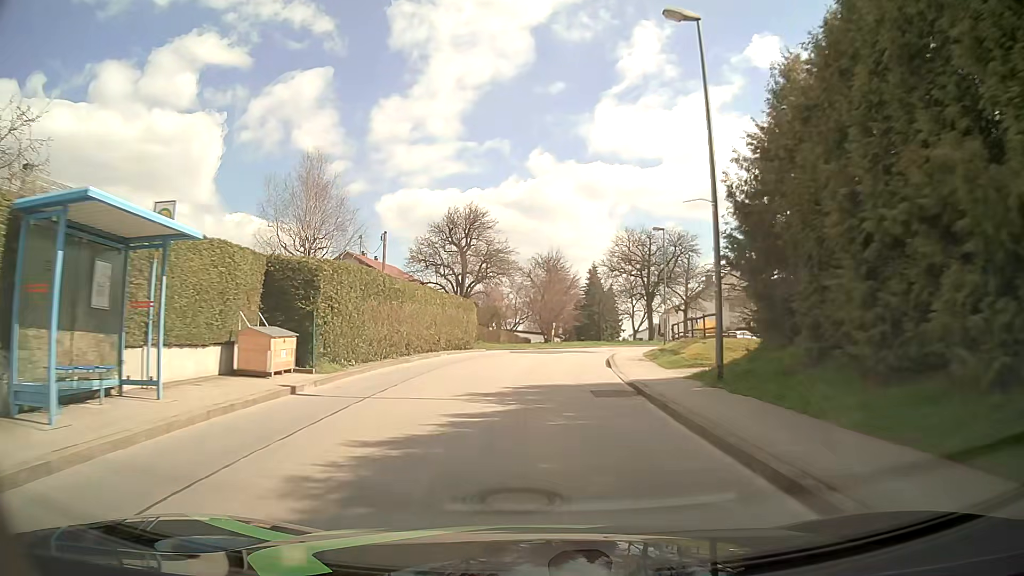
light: Day
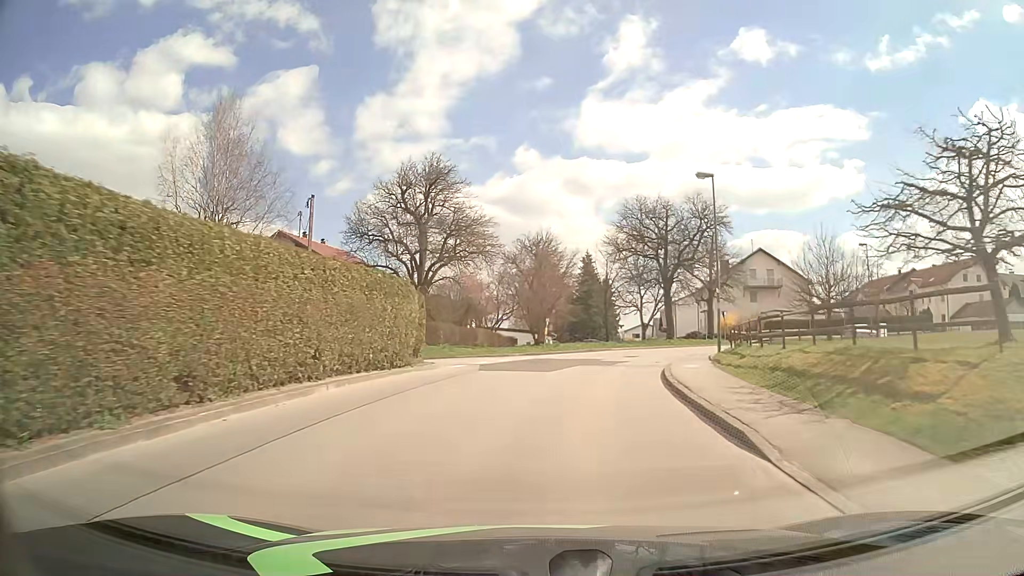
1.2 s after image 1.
(+0.2, +15.1) m; +1°
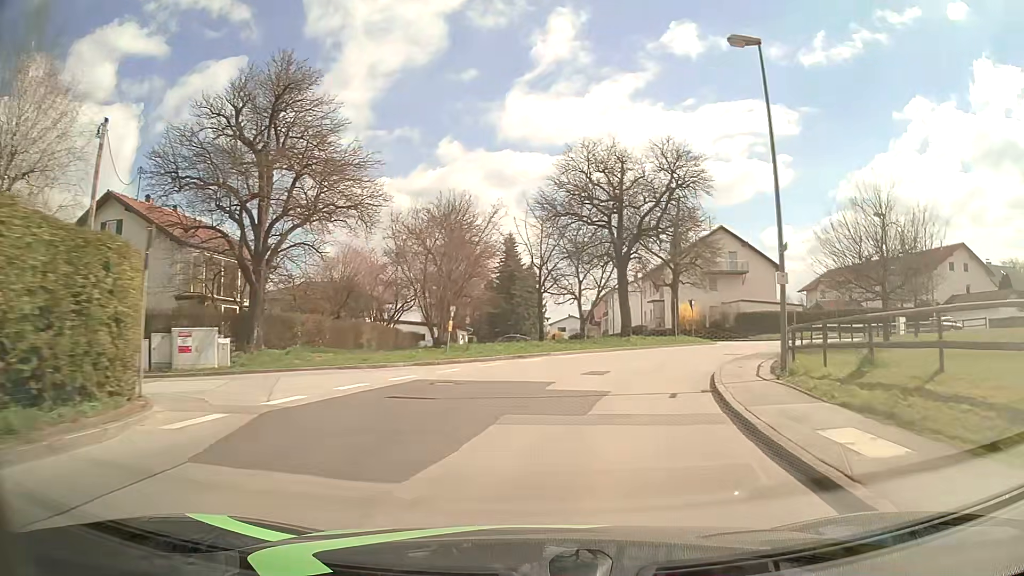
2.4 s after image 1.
(+0.7, +14.6) m; +6°
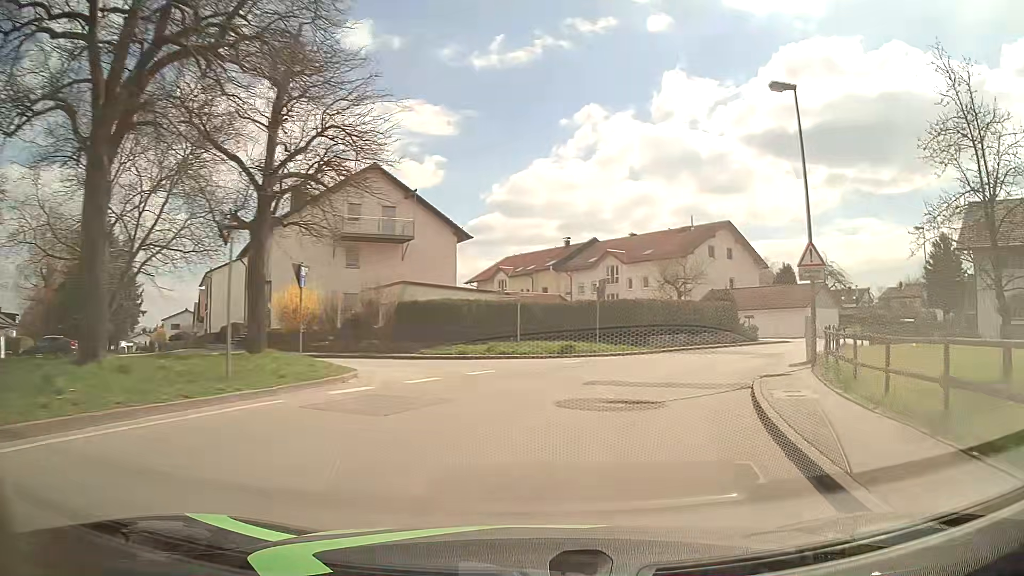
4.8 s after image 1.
(+6.3, +26.5) m; +30°
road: unclassified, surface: asphalt
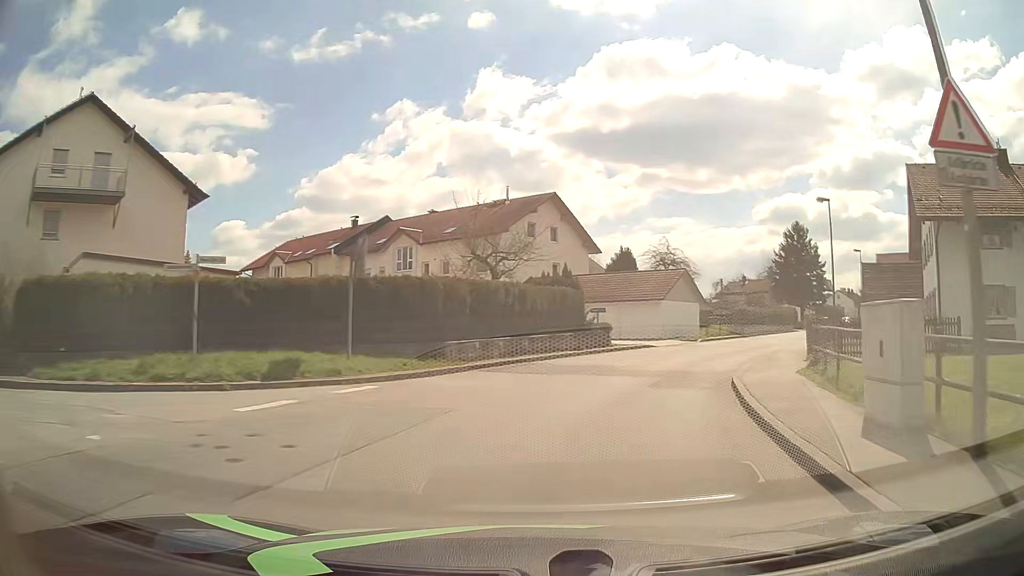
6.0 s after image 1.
(+2.0, +13.4) m; +17°
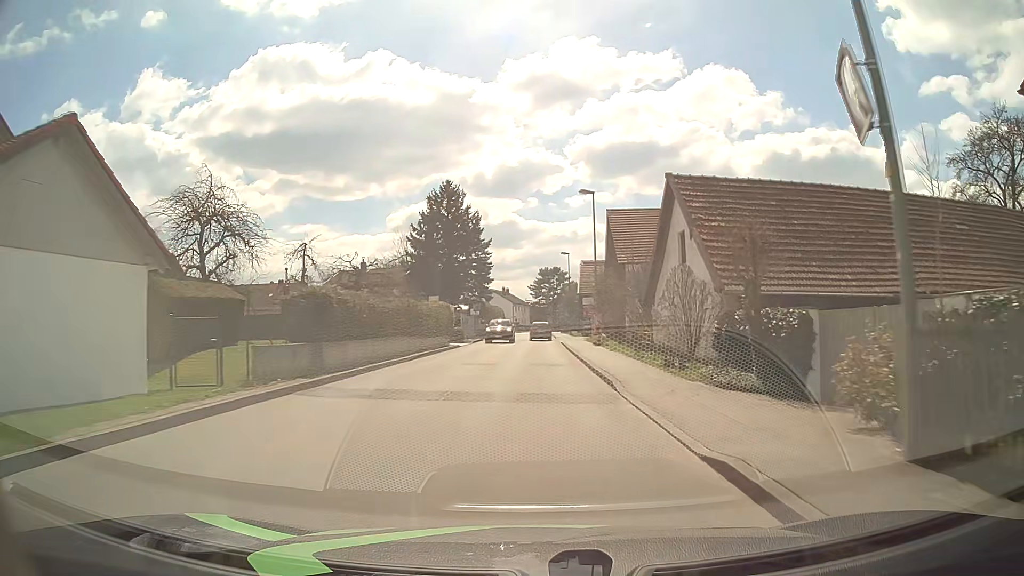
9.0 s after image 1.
(+11.3, +32.8) m; +32°
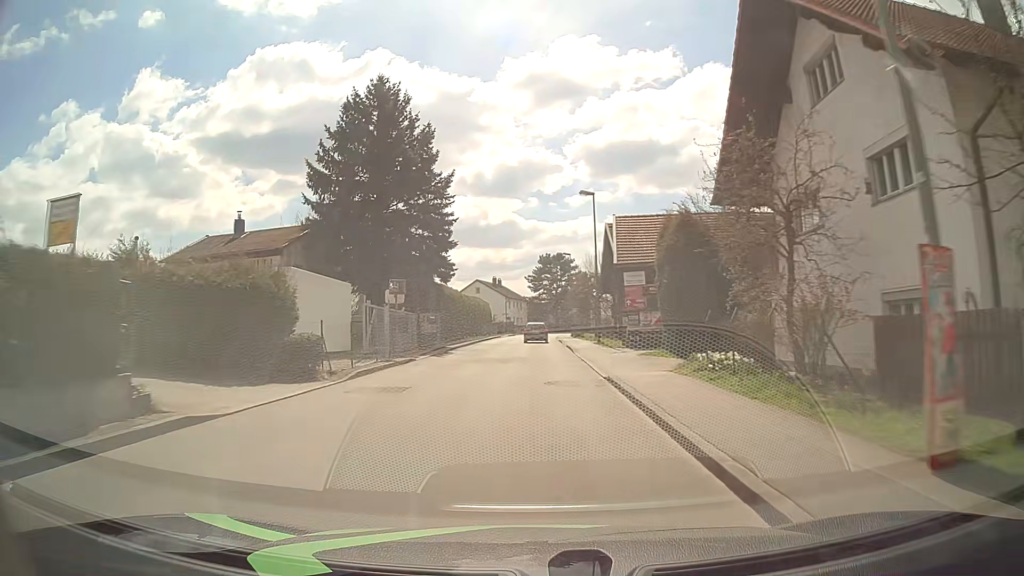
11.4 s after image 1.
(+0.2, +30.6) m; 0°
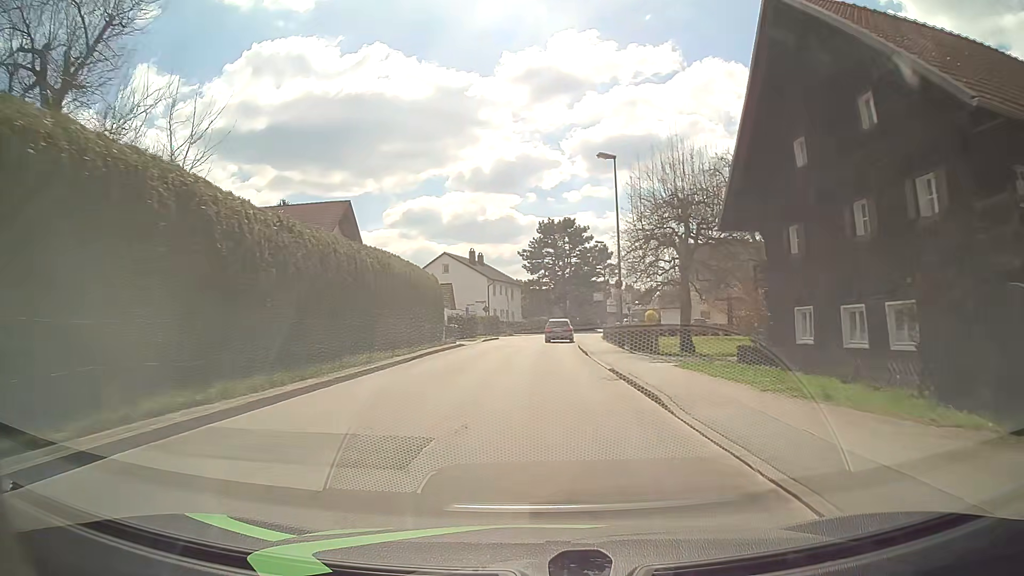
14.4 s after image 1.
(0.0, +38.3) m; 0°
